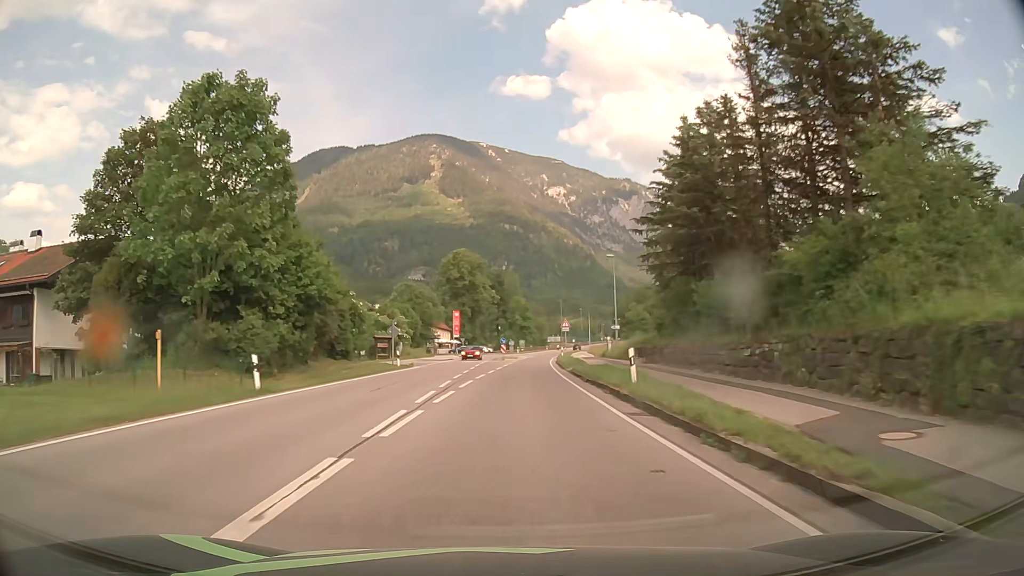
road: primary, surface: asphalt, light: Day
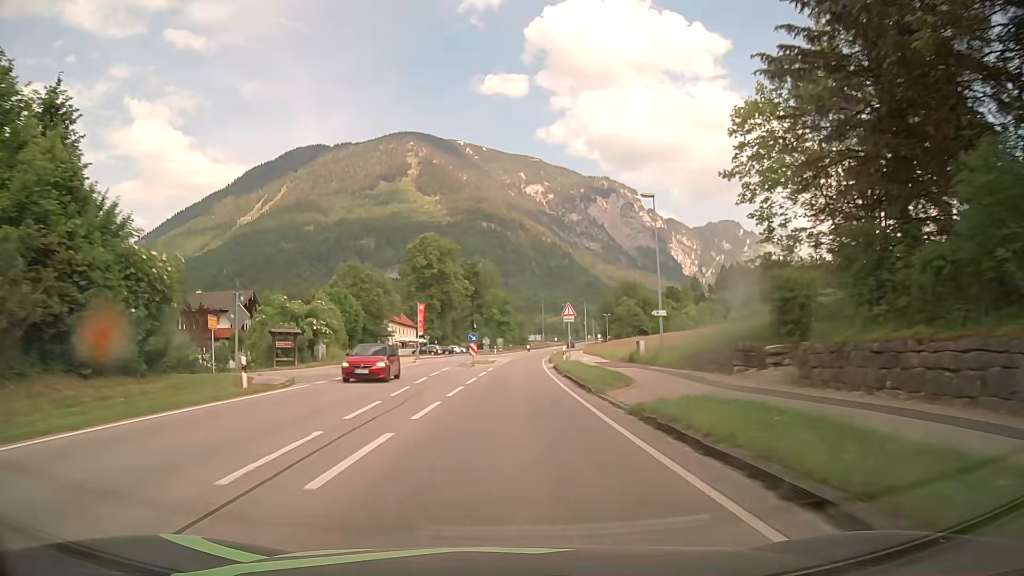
(+0.4, +21.6) m; +2°
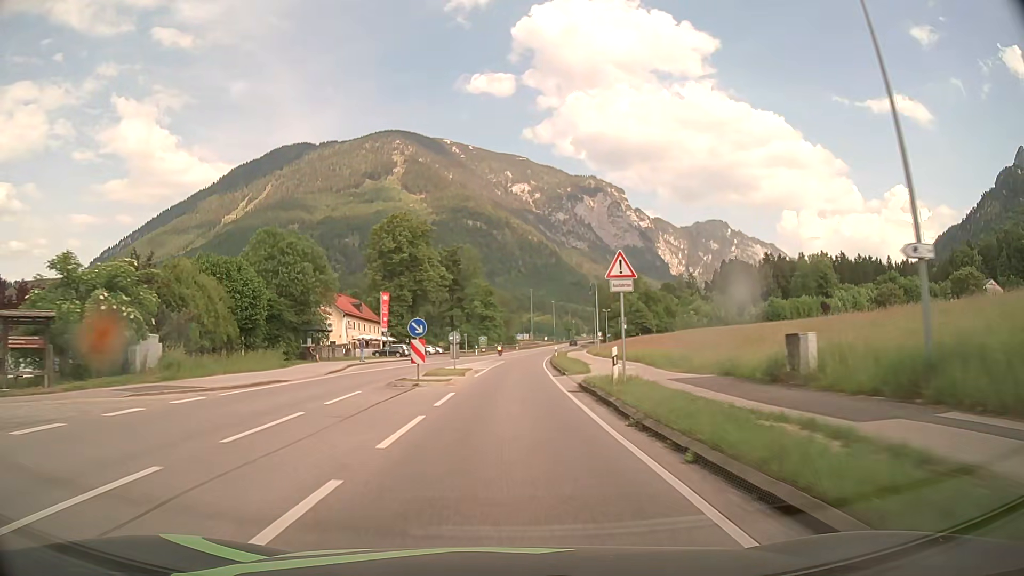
(+0.4, +21.6) m; +2°
